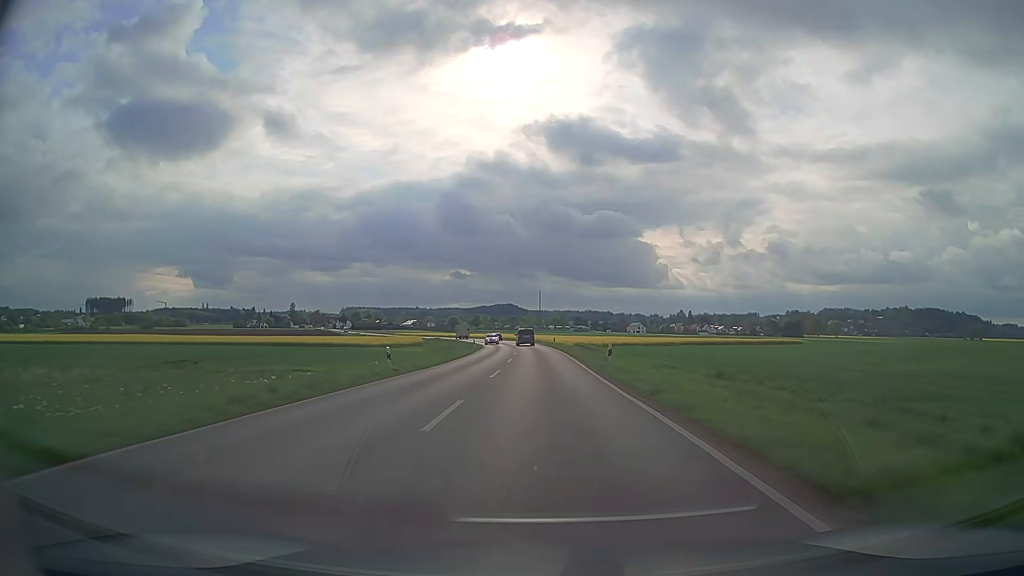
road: secondary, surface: asphalt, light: Day
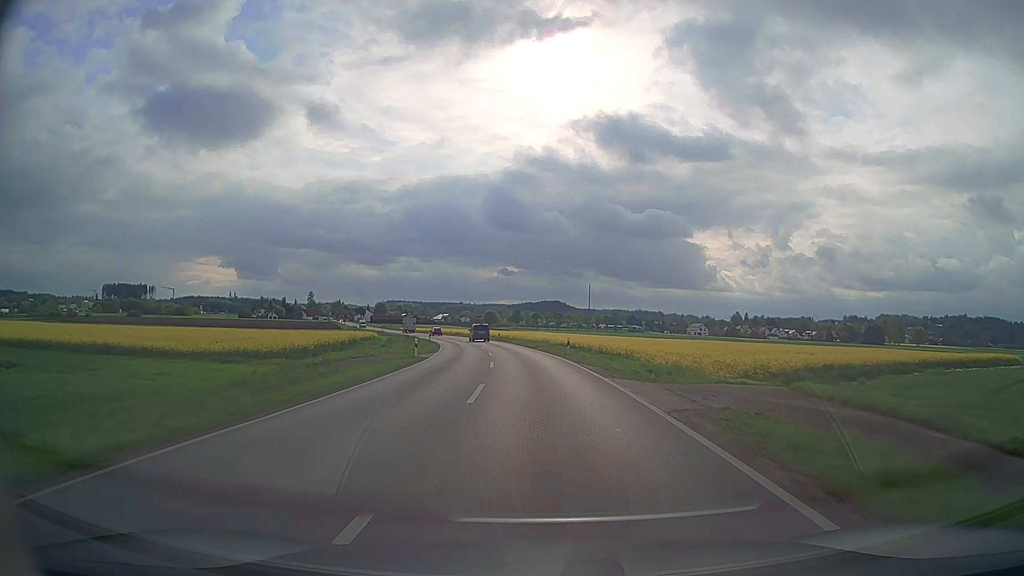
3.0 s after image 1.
(-1.5, +69.1) m; -4°
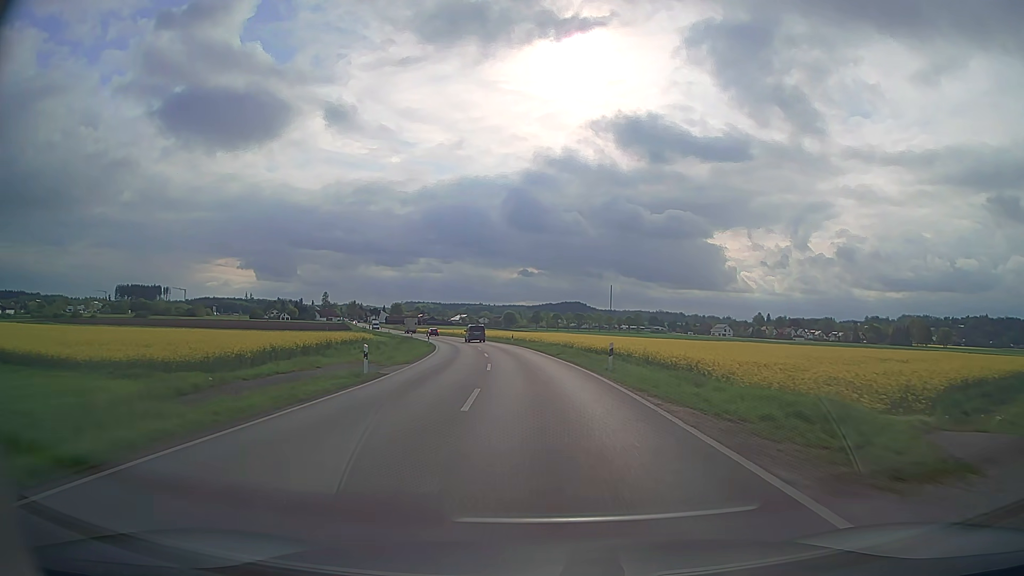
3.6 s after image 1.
(-0.2, +13.3) m; -2°
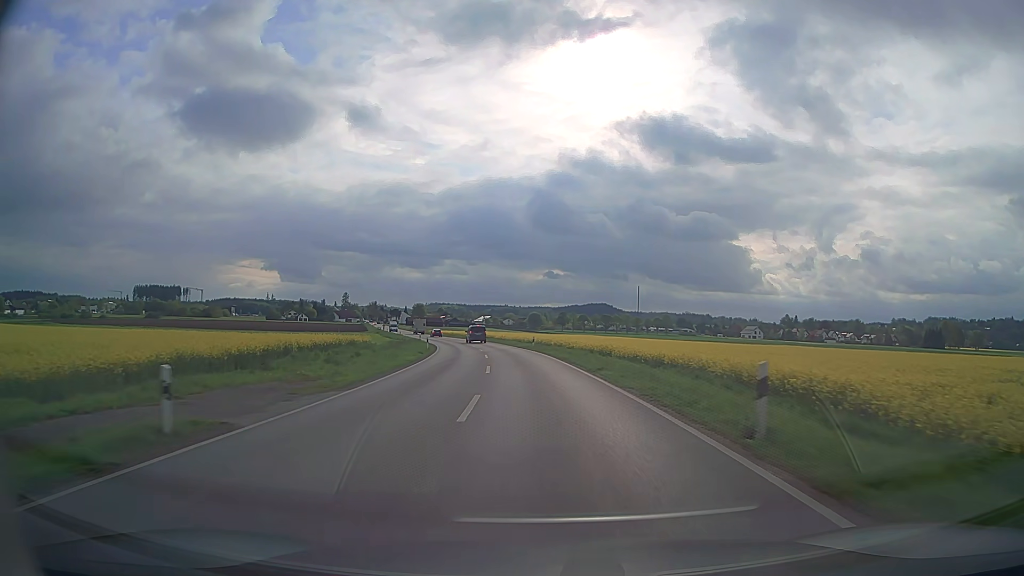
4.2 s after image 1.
(-0.2, +13.2) m; -2°
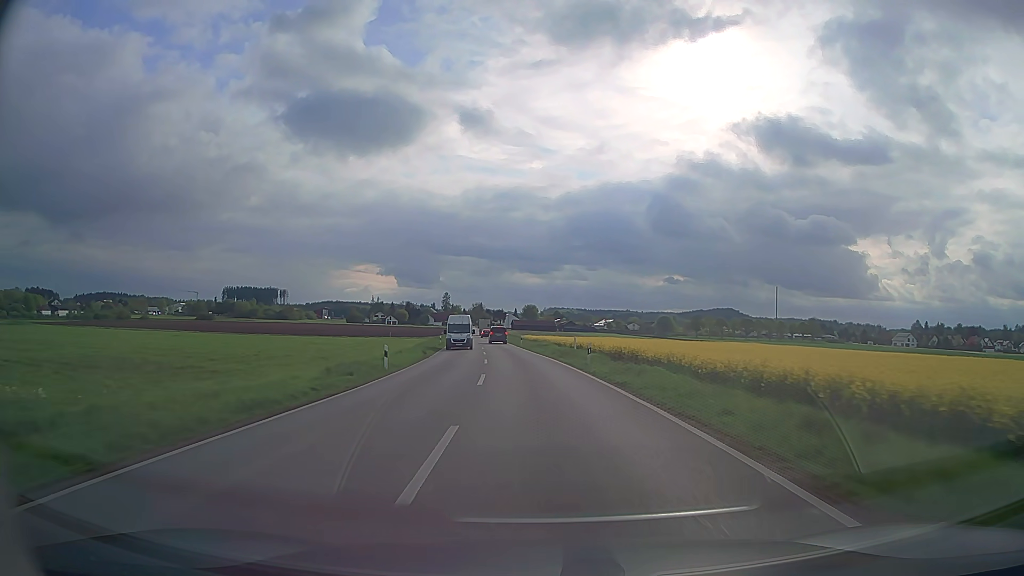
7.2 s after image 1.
(-5.5, +65.3) m; -10°
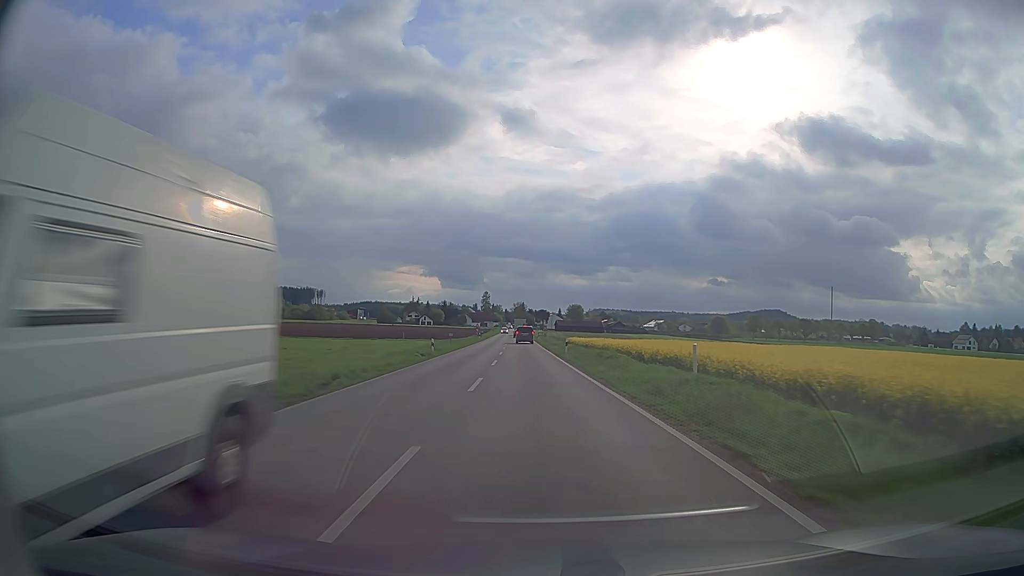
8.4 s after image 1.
(-0.9, +26.2) m; -4°
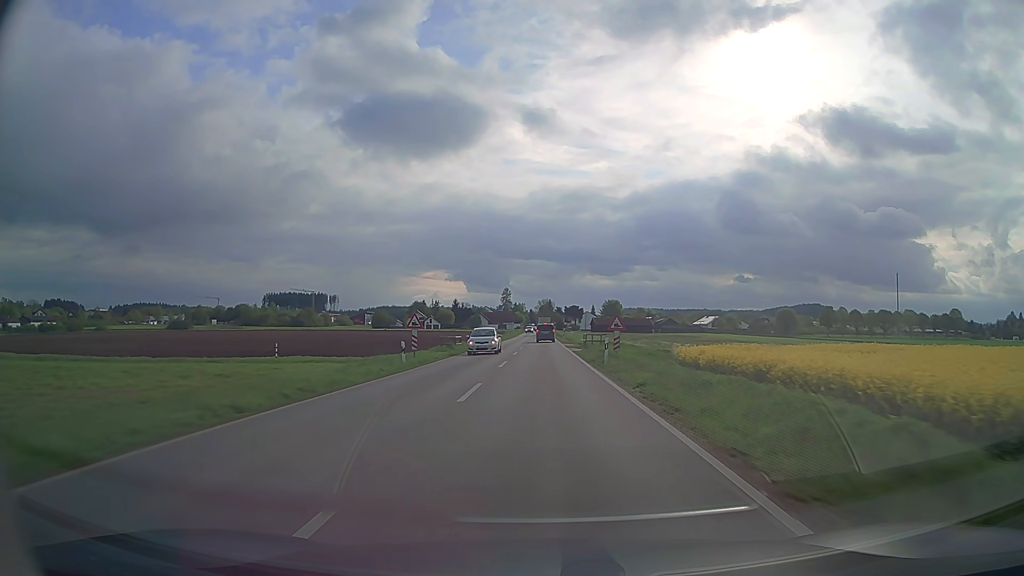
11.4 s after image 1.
(-2.2, +63.3) m; -3°
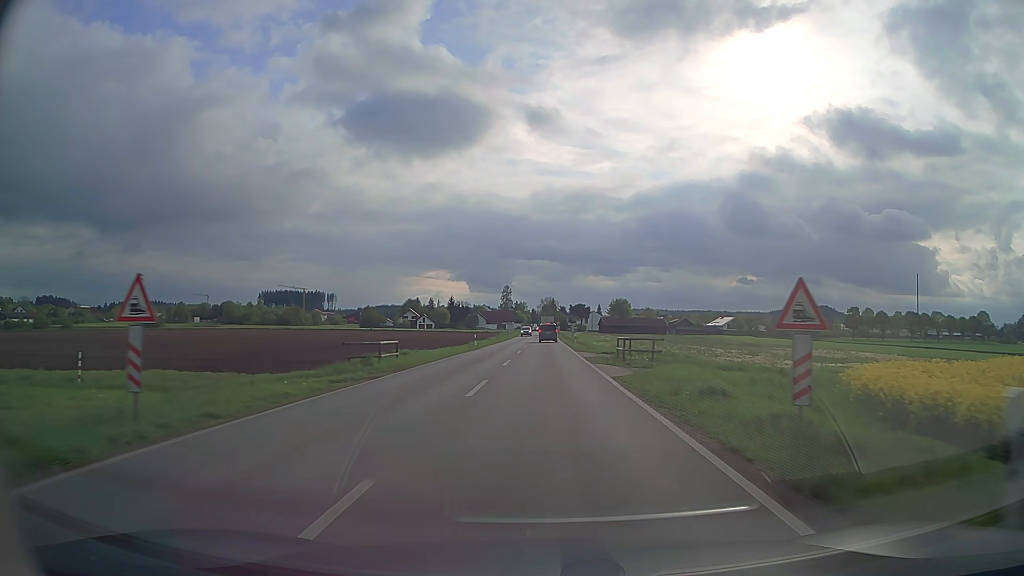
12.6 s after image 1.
(0.0, +23.0) m; 0°
(0, +10) (0, +20) (0, +30) (0, +40) (0, +50) (0, +60) (0, +70) (0, +80) (0, +90) (0, +100) m
